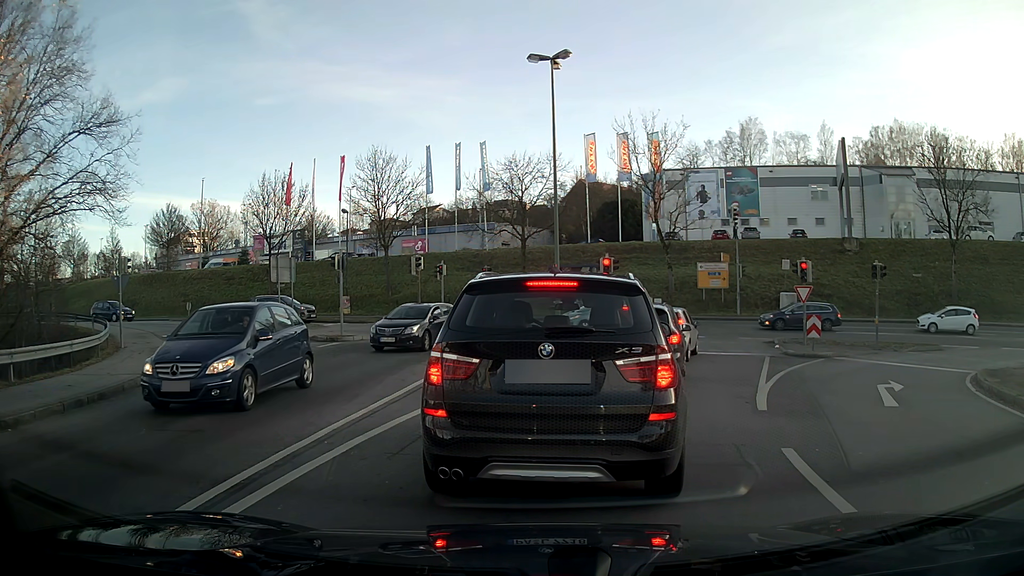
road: primary_link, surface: asphalt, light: Day
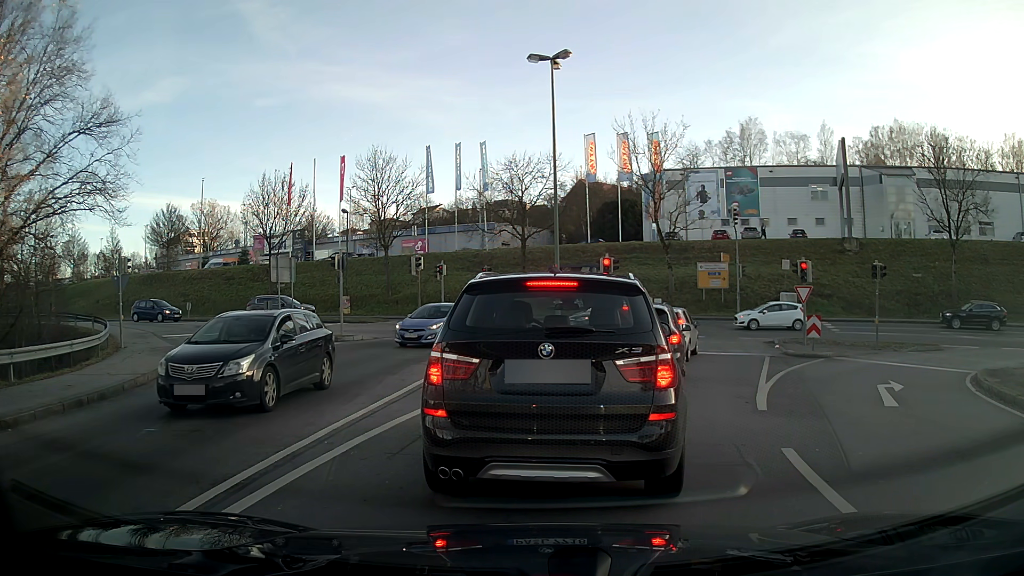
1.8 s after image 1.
(0.0, 0.0) m; 0°
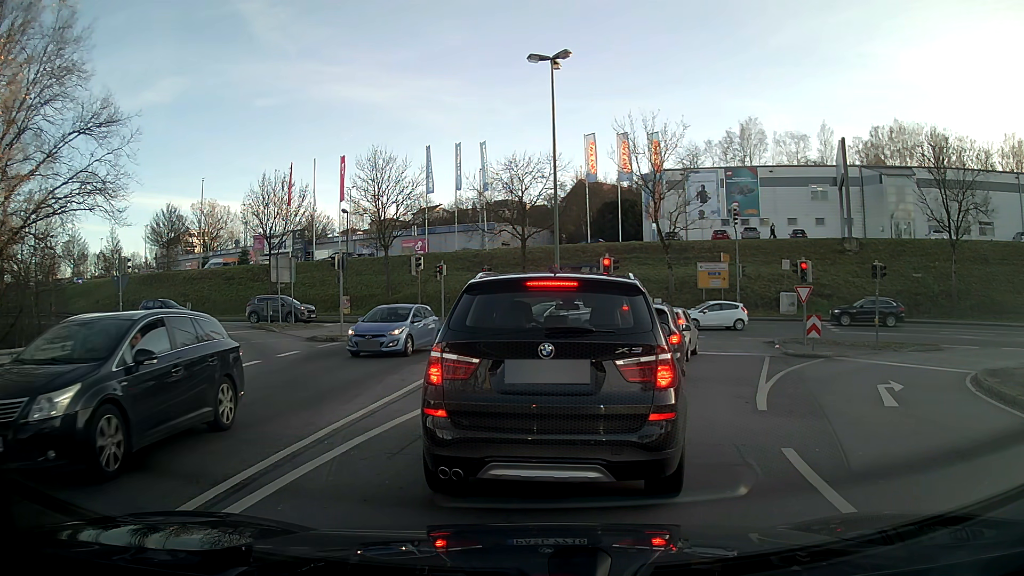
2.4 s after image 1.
(0.0, 0.0) m; 0°
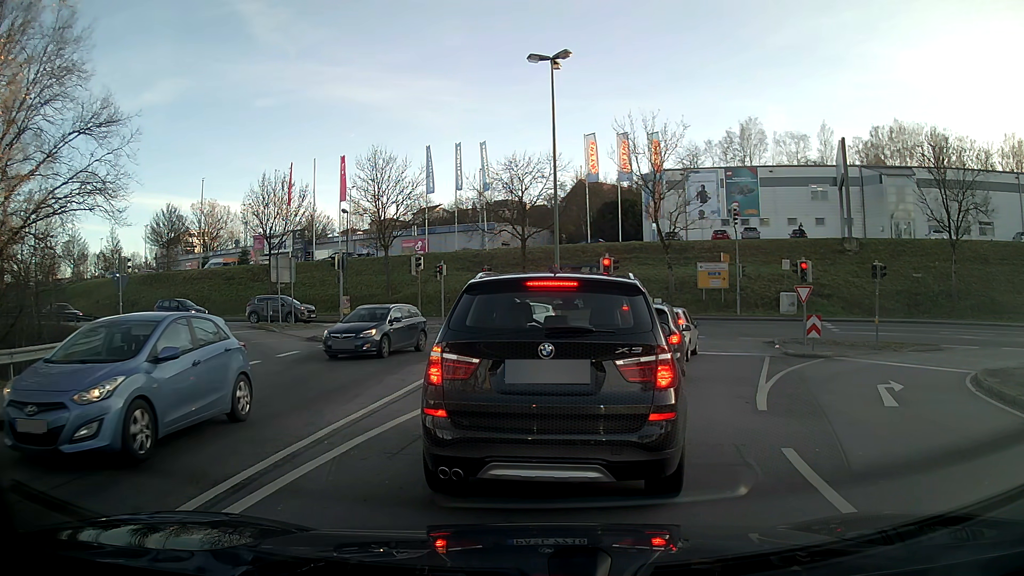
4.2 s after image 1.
(0.0, 0.0) m; 0°
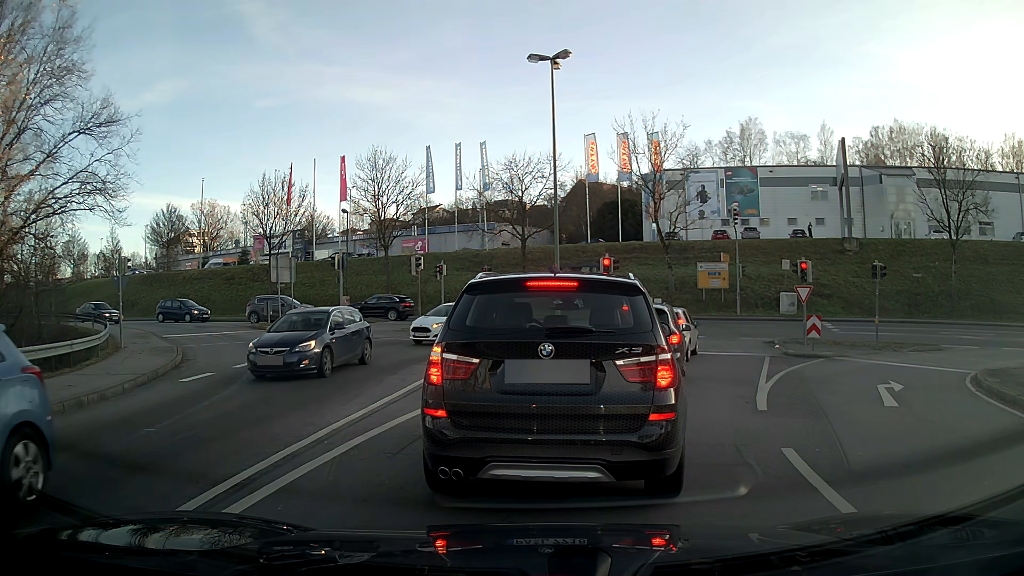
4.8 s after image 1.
(0.0, 0.0) m; 0°
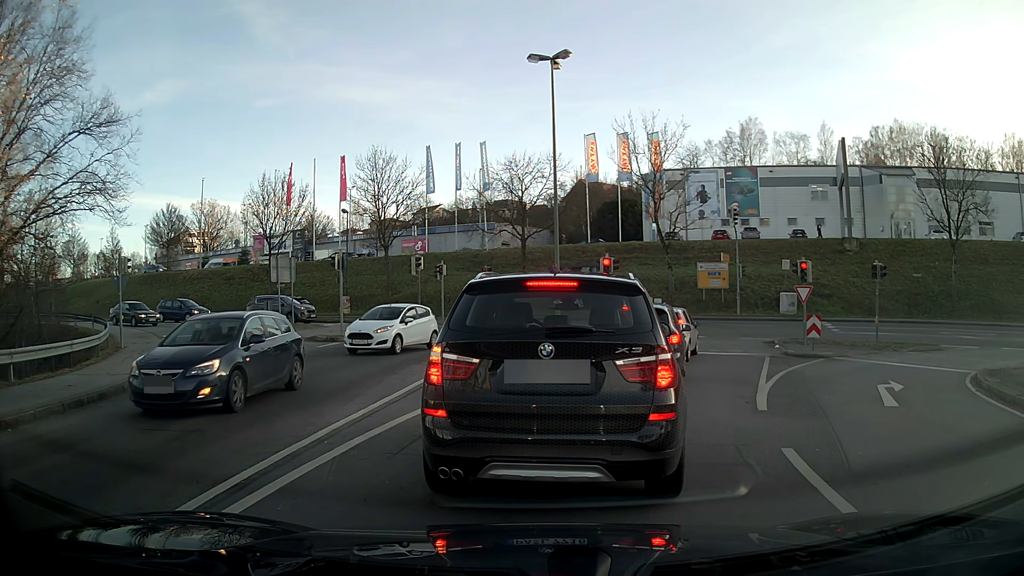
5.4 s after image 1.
(0.0, 0.0) m; 0°
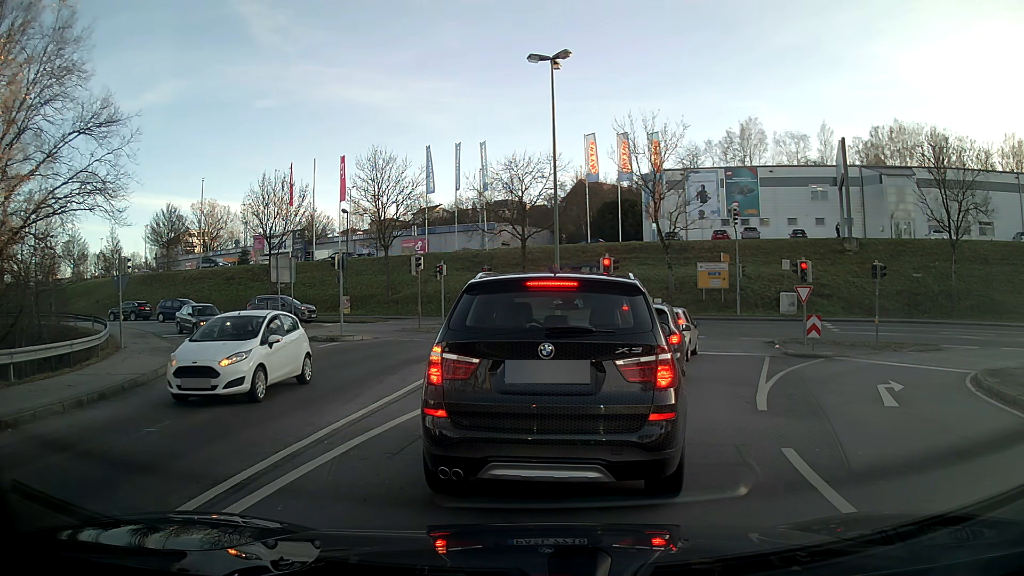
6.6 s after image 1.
(0.0, 0.0) m; 0°
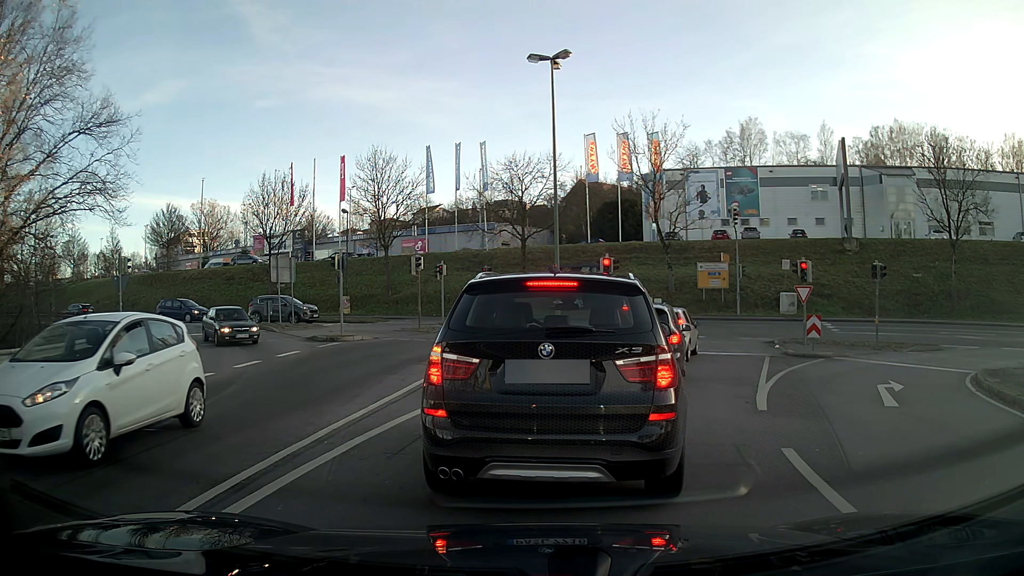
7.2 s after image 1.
(0.0, 0.0) m; 0°
(+1, +10) (+4, +19) (+7, +29) (+3, +38) (-5, +43) (-15, +46) (-25, +48) (-35, +50) (-44, +52) (-54, +54) m
